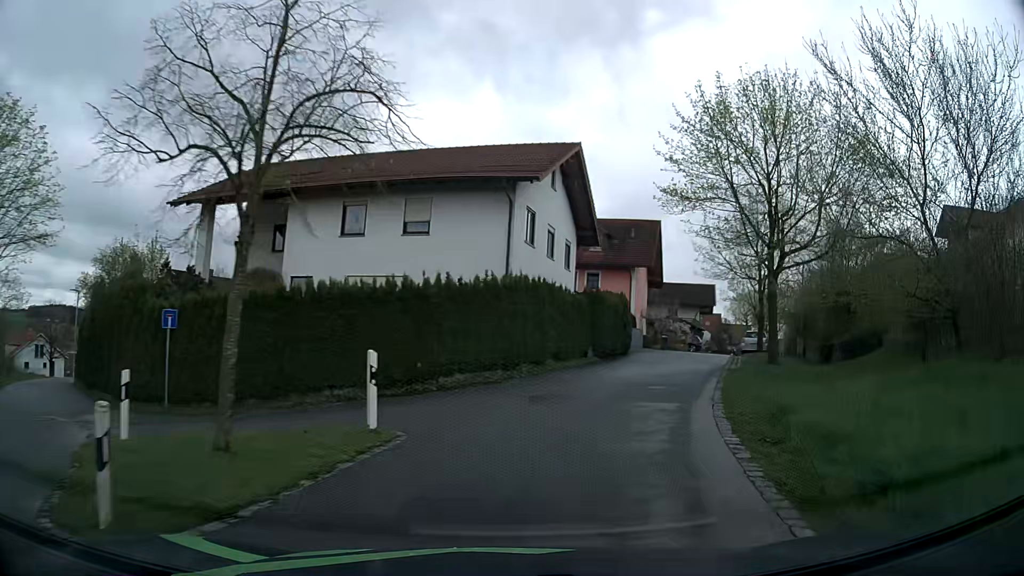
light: Day
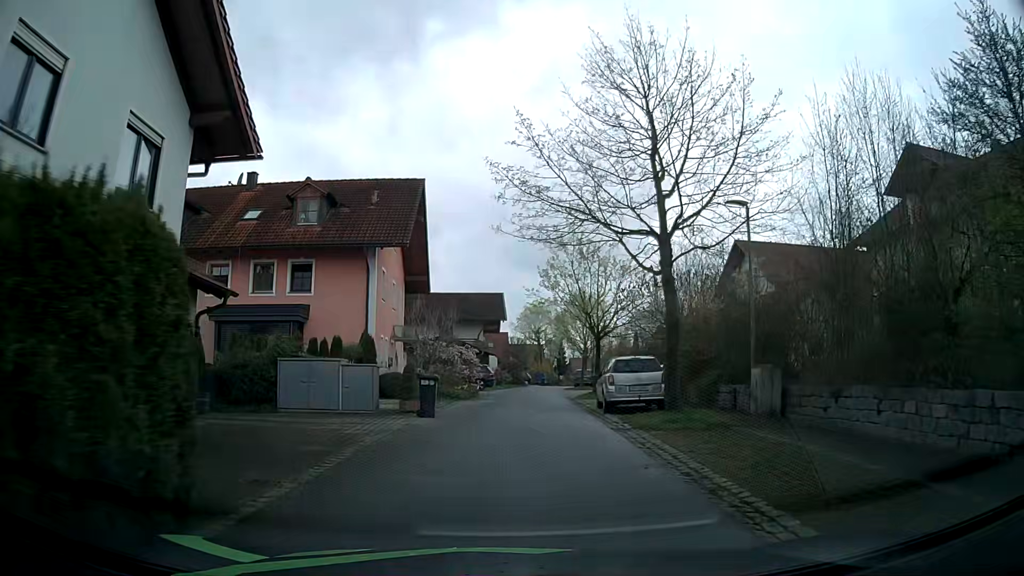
(+5.2, +21.2) m; +21°
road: residential
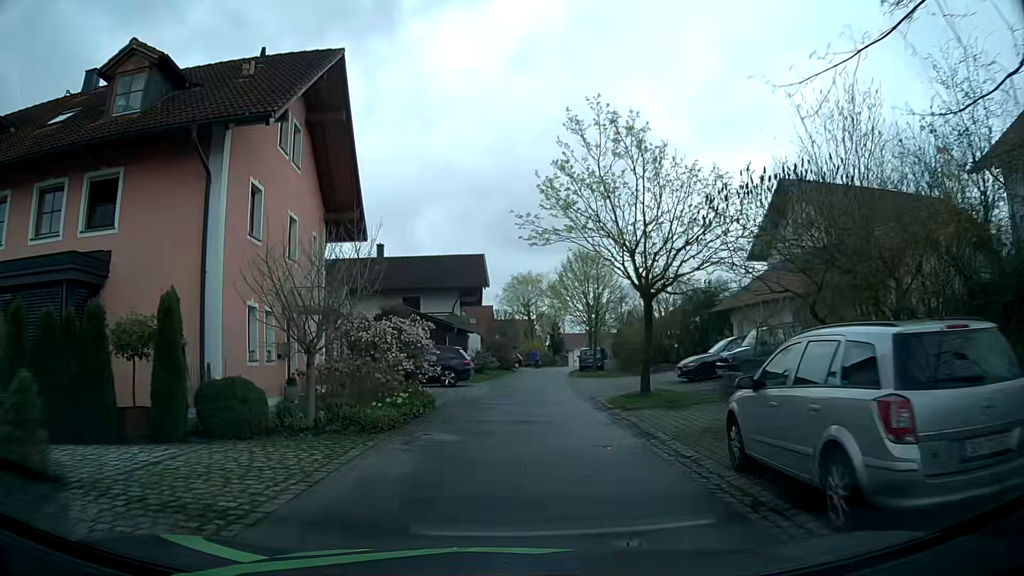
(+0.2, +13.7) m; +1°
(0, +10) (0, +20) (+1, +30) (+2, +40) (+3, +50) (+4, +60) (+6, +70) (+7, +80) (+9, +89) (+10, +99) m
